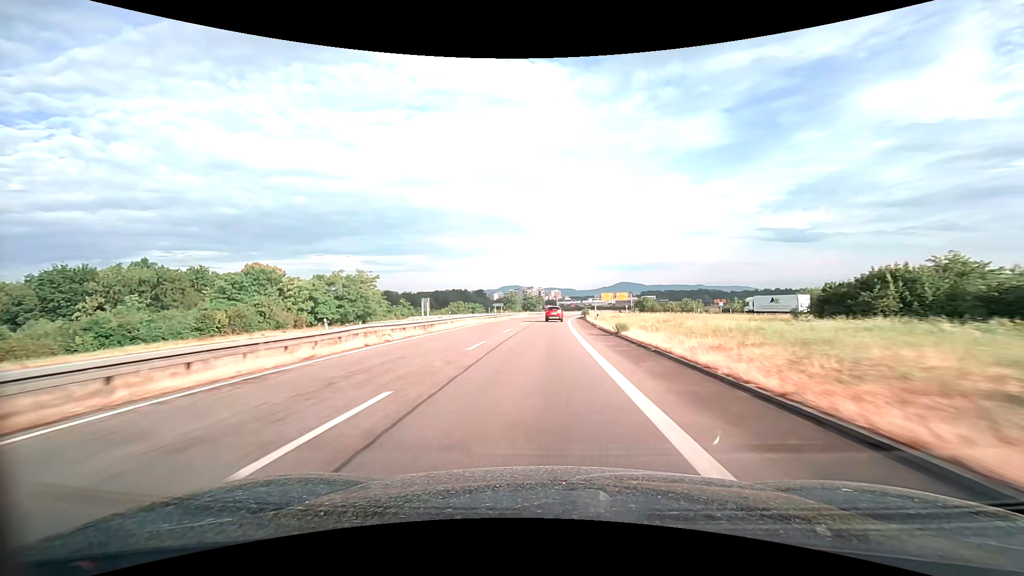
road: trunk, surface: asphalt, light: Day
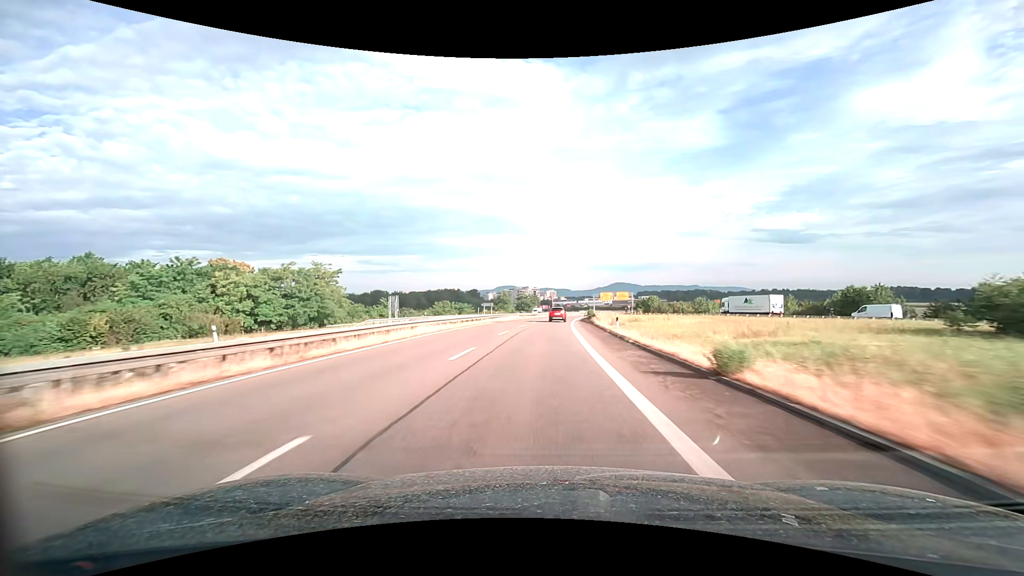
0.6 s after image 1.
(0.0, +14.8) m; 0°
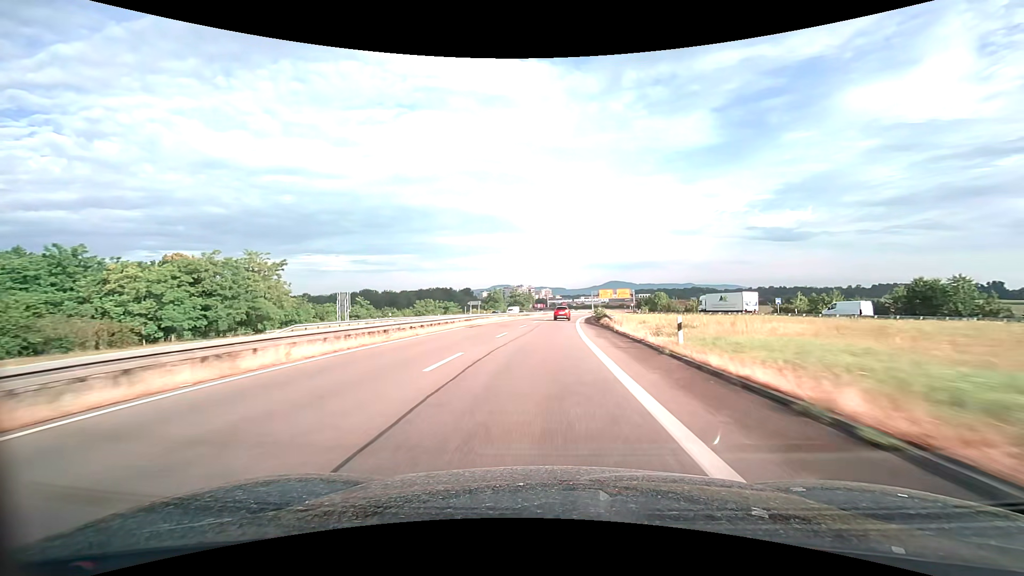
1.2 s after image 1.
(+0.1, +14.8) m; +1°
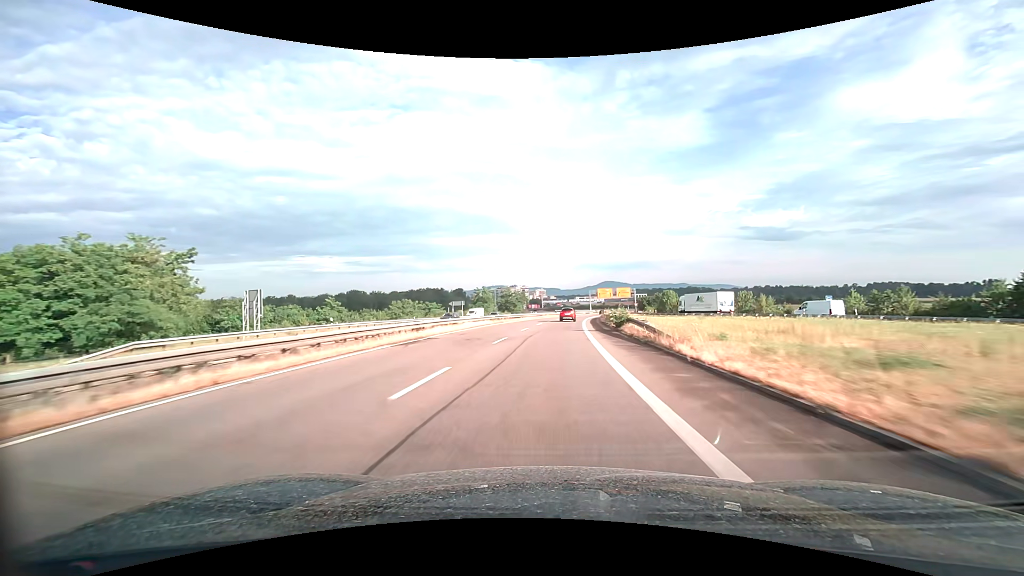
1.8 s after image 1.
(+0.1, +14.9) m; +1°
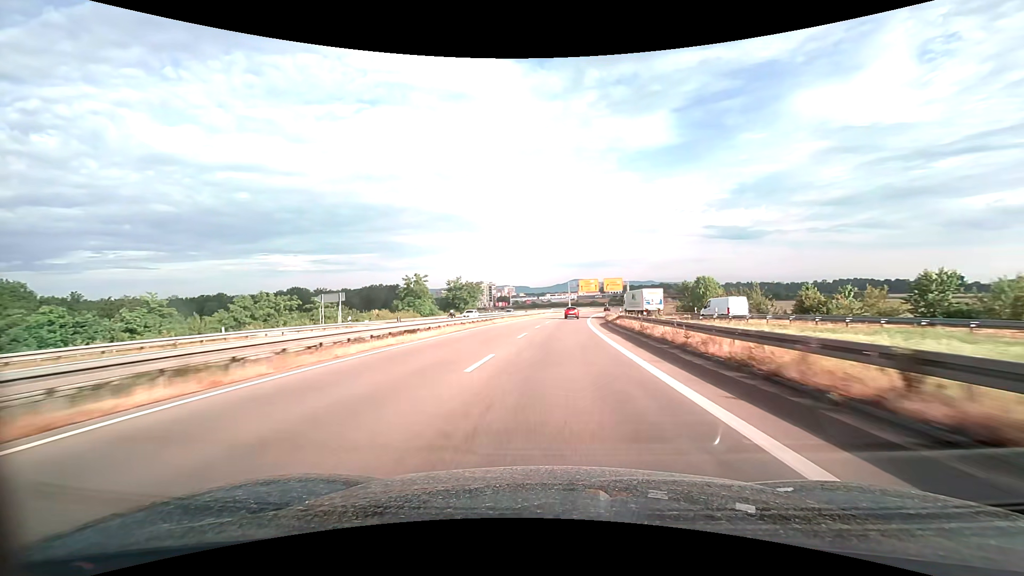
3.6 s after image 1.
(+1.2, +45.0) m; +3°
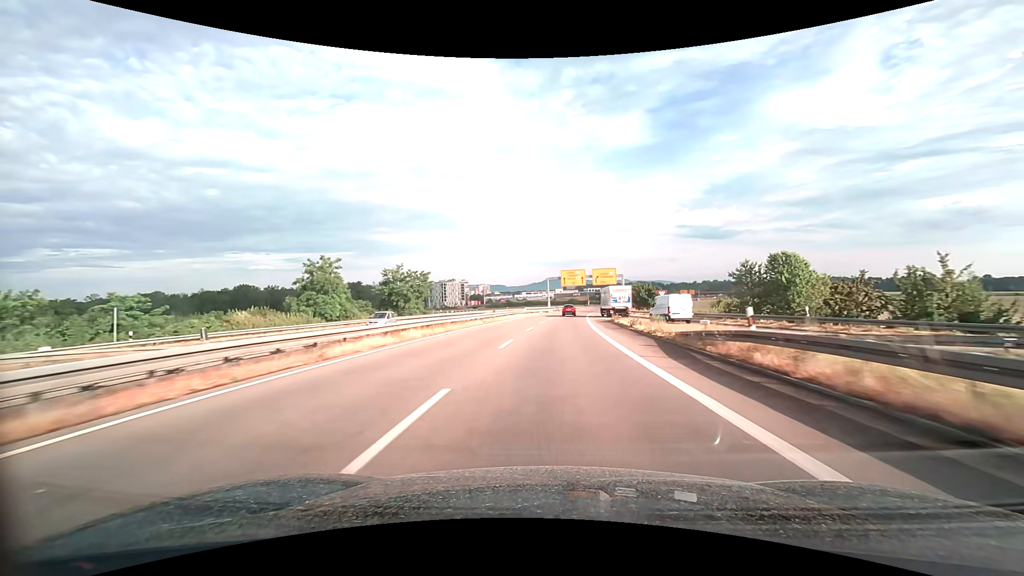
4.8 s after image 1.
(+0.8, +30.1) m; +3°
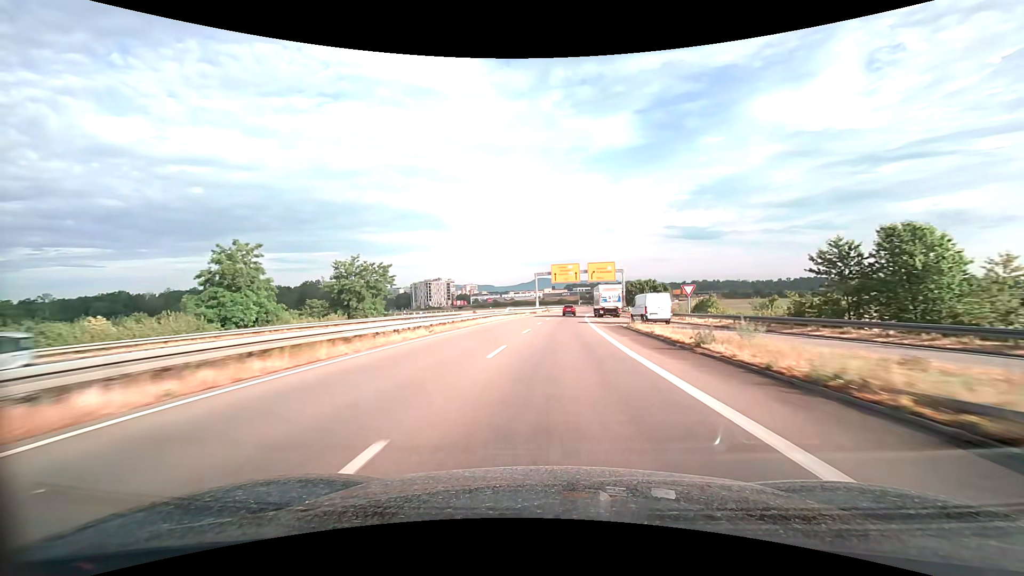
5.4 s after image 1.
(+0.2, +15.1) m; +1°
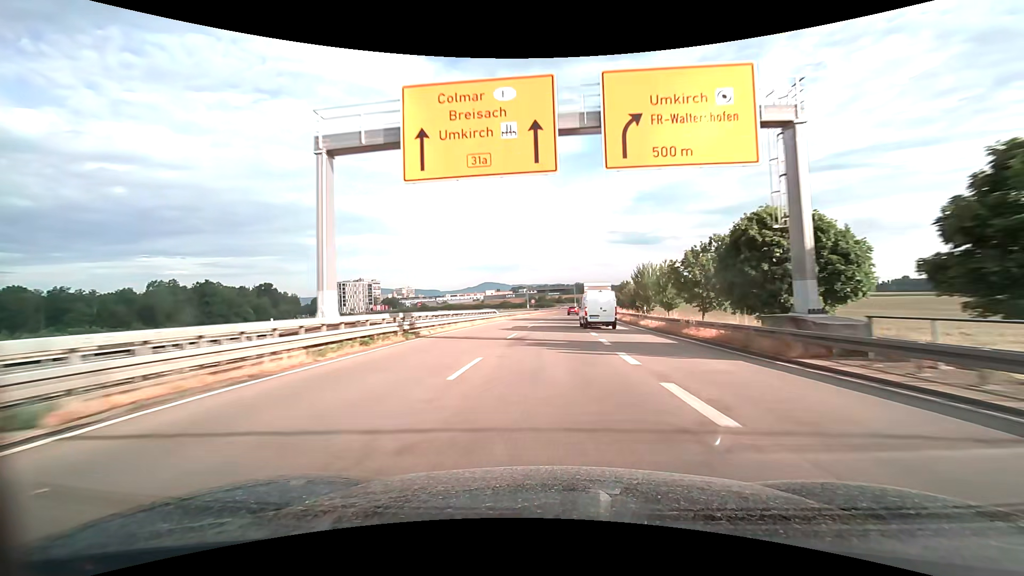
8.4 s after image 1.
(+4.2, +75.6) m; +6°
(0, +10) (0, +20) (+1, +30) (+1, +40) (+2, +50) (+2, +60) (+3, +70) (+4, +80) (+5, +90) (+7, +100) m
